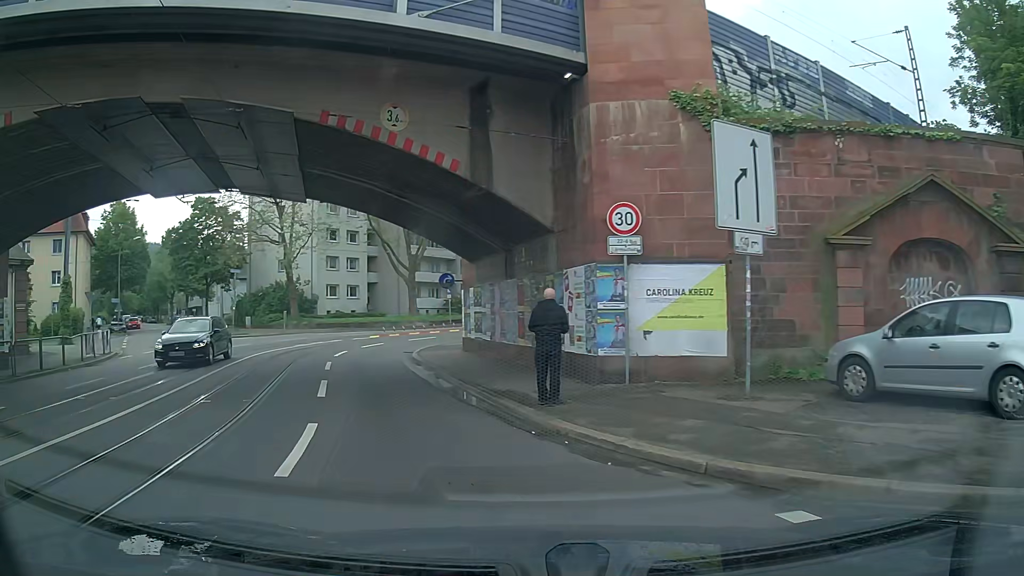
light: Day
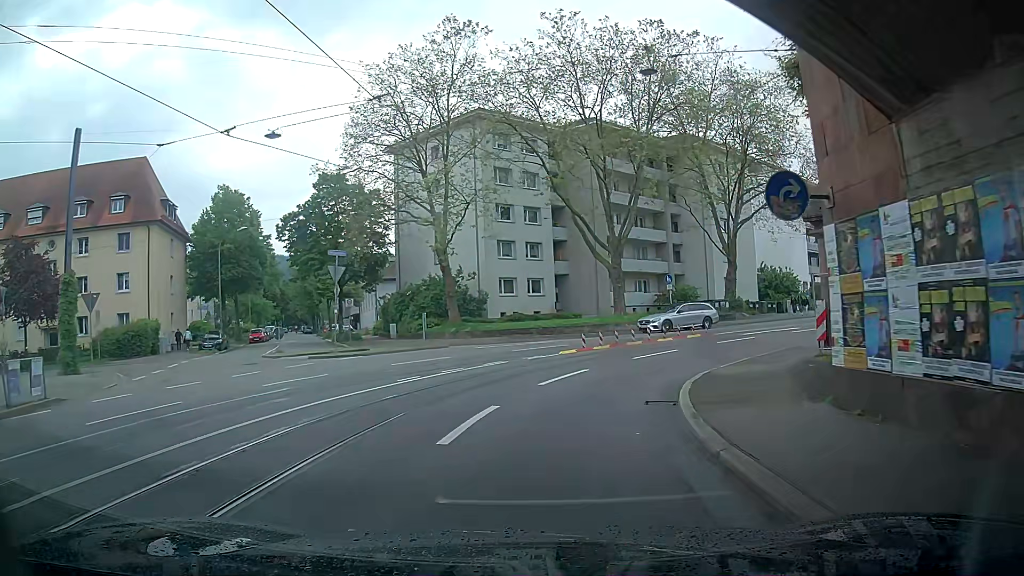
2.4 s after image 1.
(-3.2, +16.5) m; -14°
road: primary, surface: asphalt
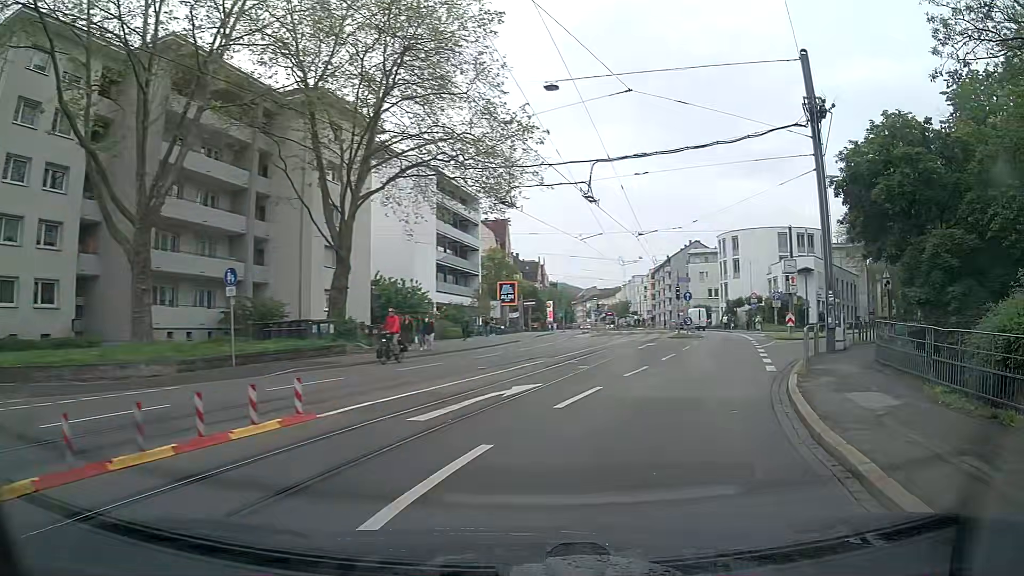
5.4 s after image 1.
(+3.6, +19.9) m; +34°
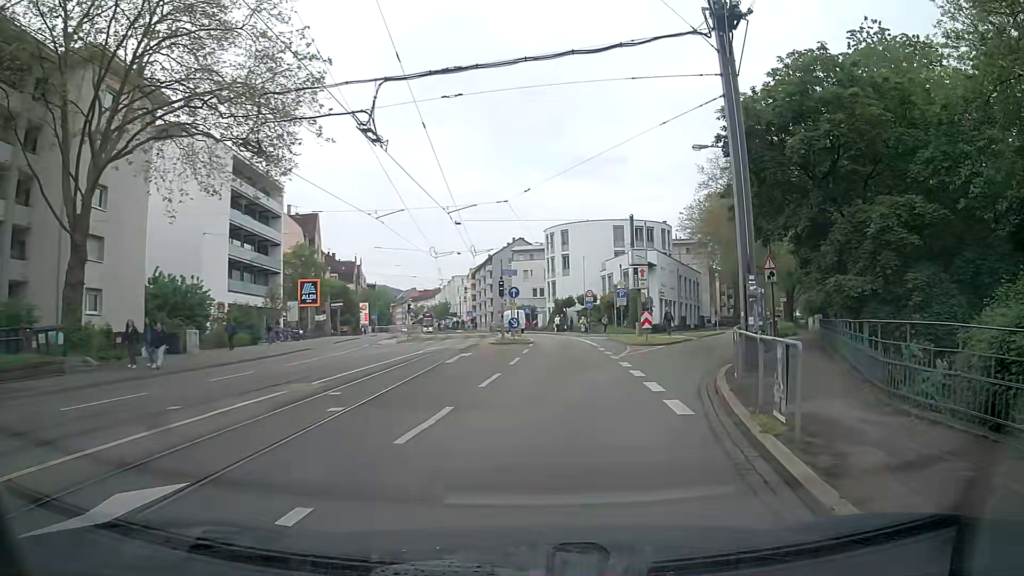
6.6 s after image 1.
(+1.2, +8.1) m; +16°
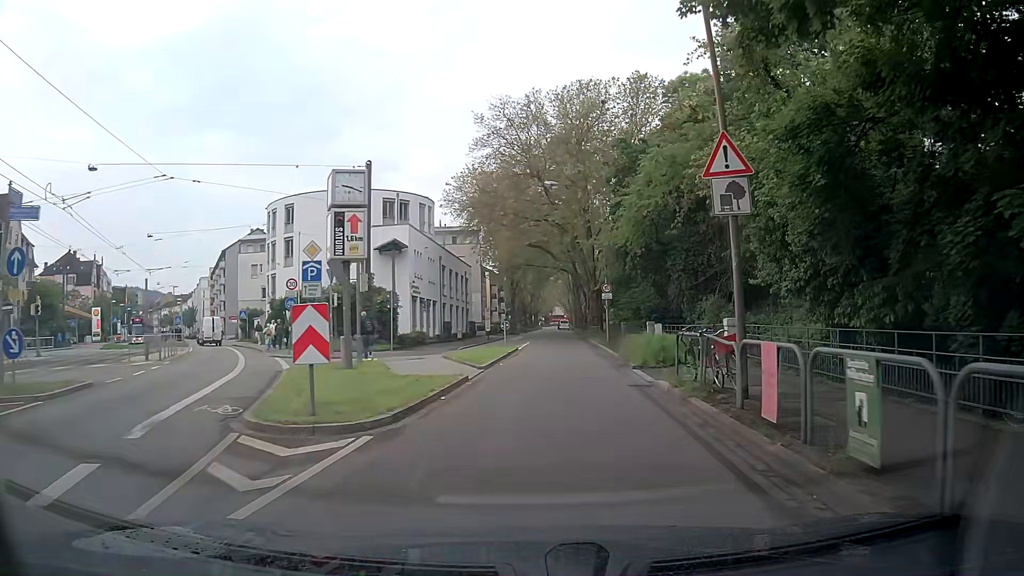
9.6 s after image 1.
(+4.4, +22.4) m; +18°
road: secondary
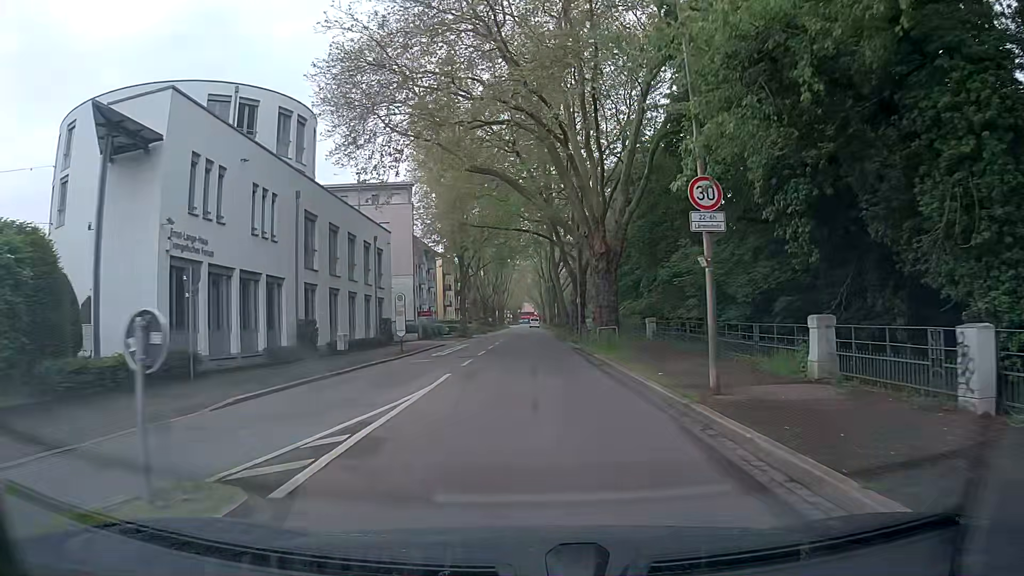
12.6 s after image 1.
(+1.5, +29.4) m; +3°
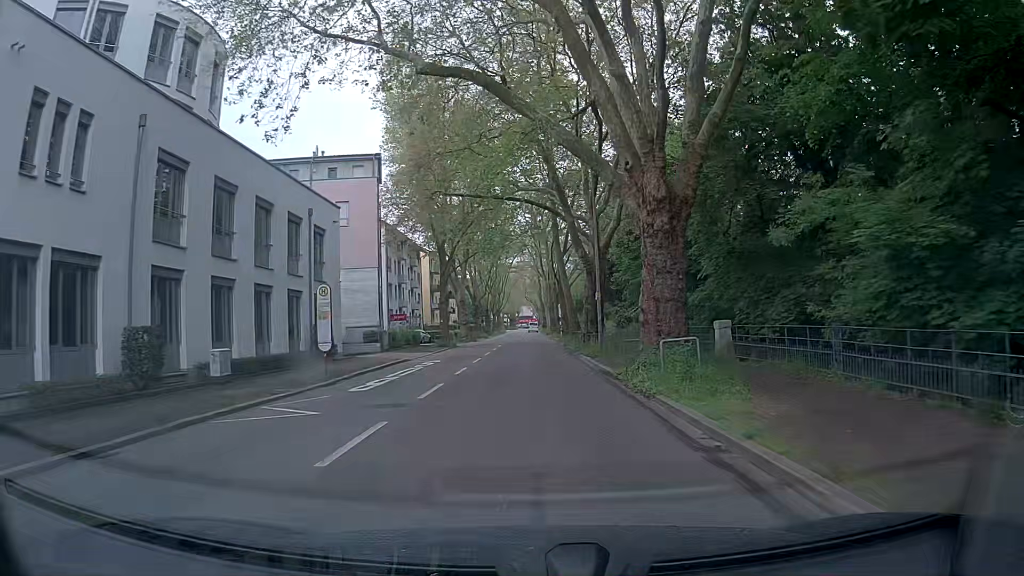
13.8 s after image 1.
(+0.1, +13.2) m; 0°
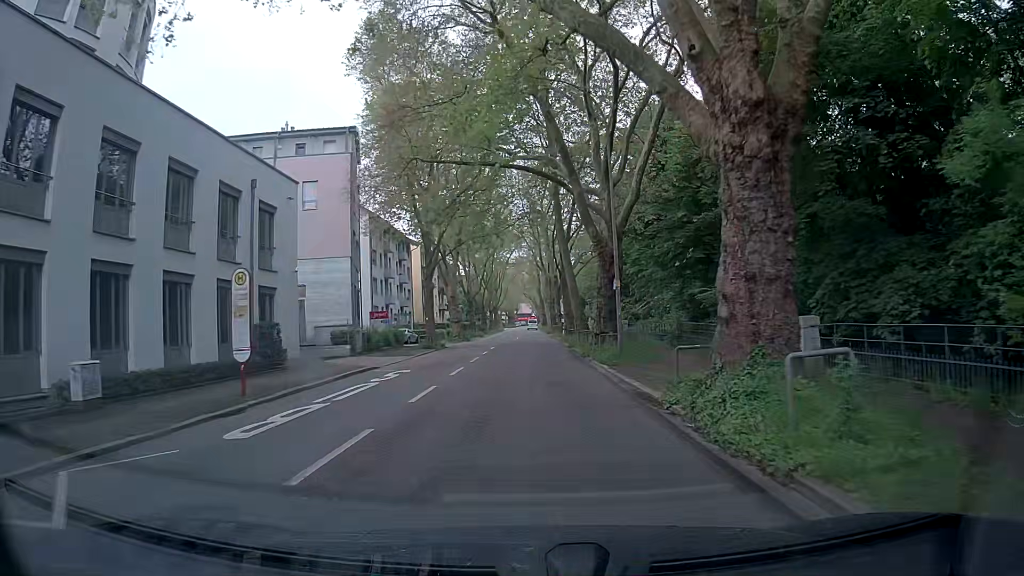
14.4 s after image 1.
(0.0, +6.8) m; 0°
(0, +10) (0, +20) (0, +30) (0, +40) (0, +50) (0, +60) (0, +70) (0, +80) (0, +90) (0, +100) m
